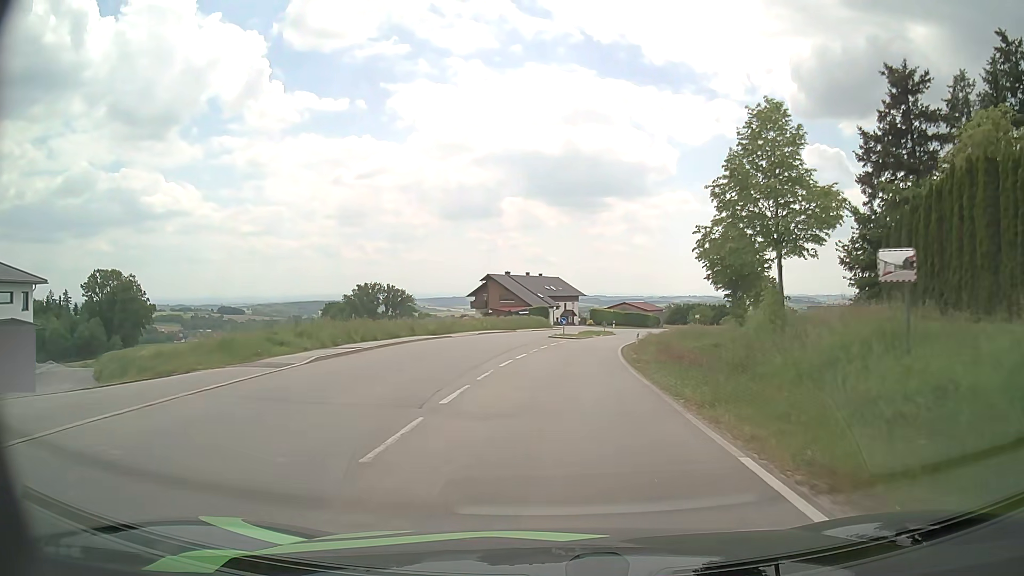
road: secondary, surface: asphalt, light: Day
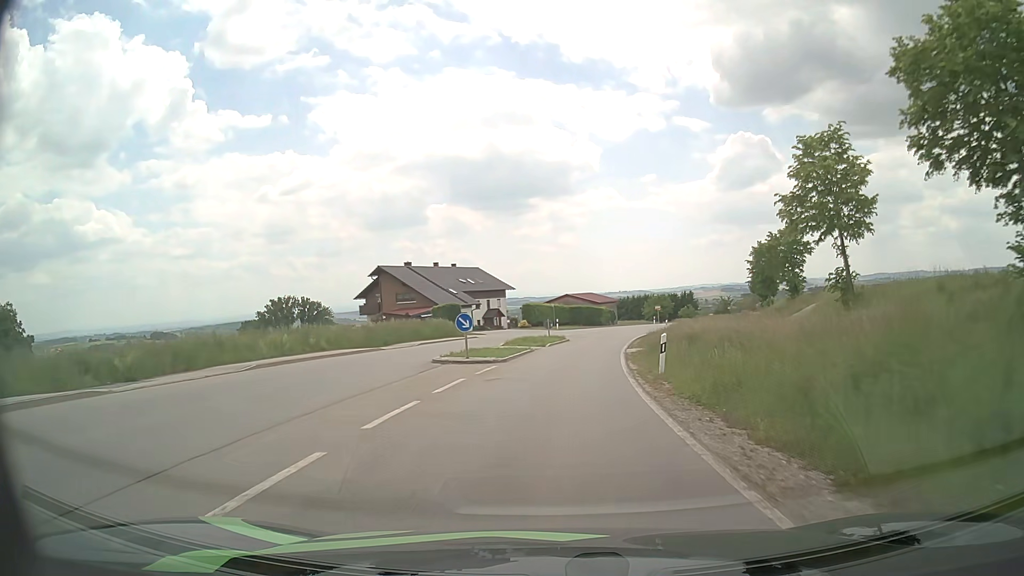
(+1.4, +29.5) m; +6°
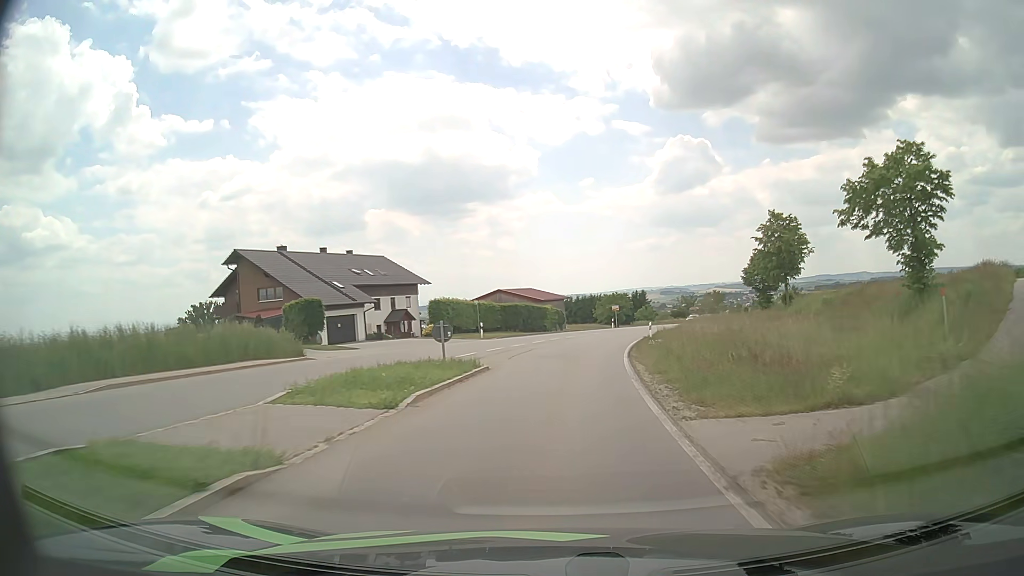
(+1.0, +23.4) m; +5°
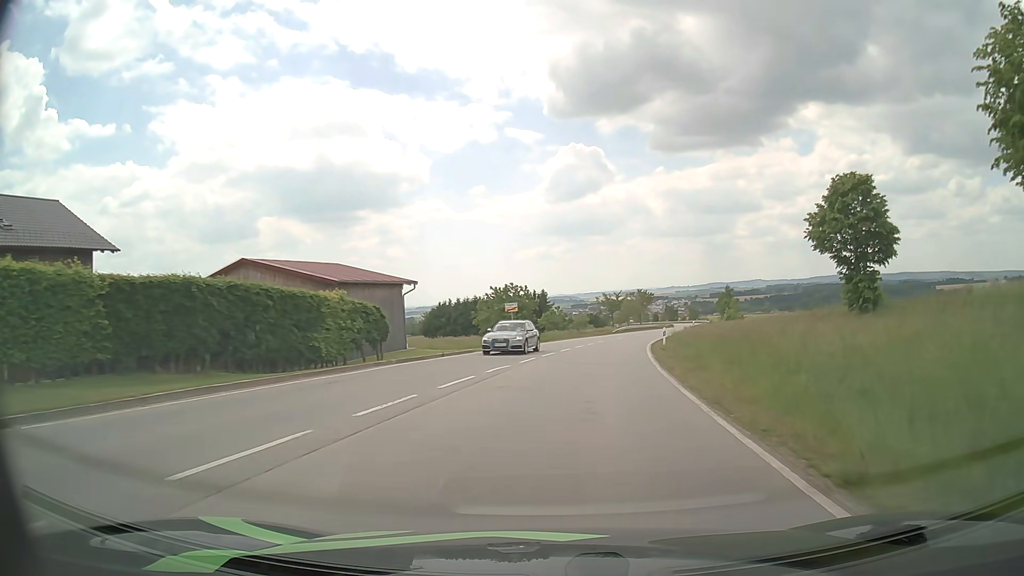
(+3.2, +41.0) m; +9°
